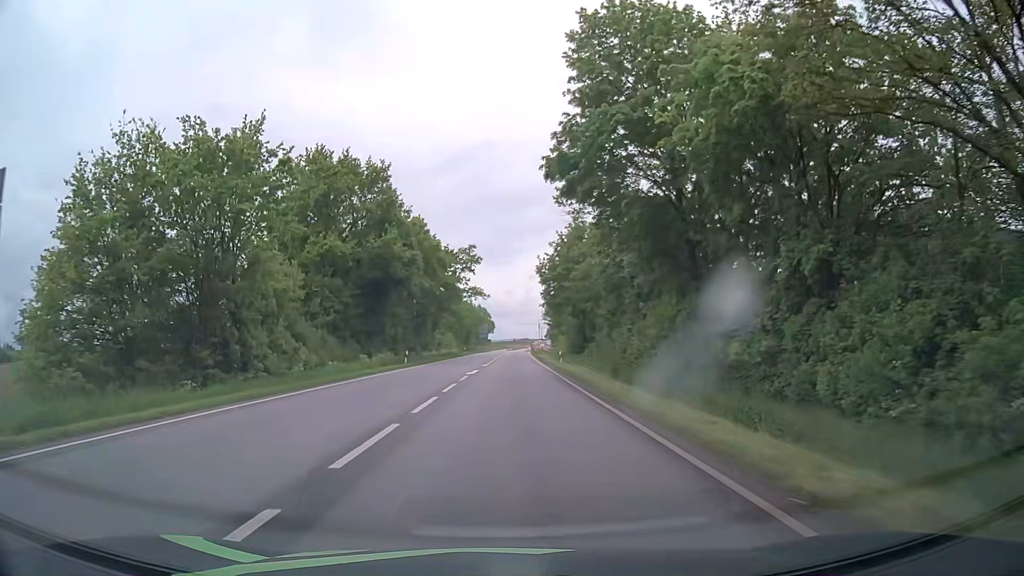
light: Day
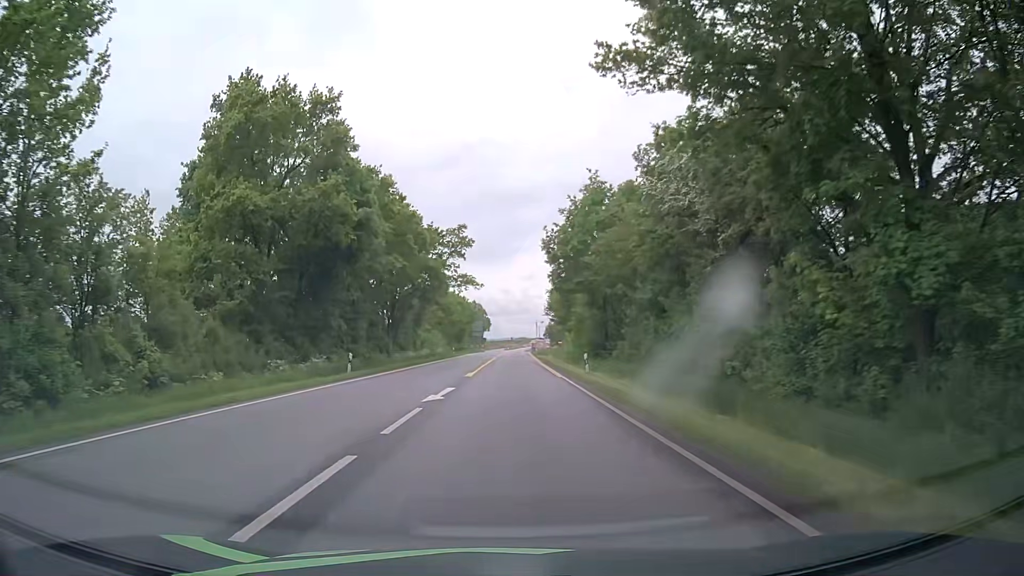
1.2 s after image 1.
(0.0, +15.2) m; 0°
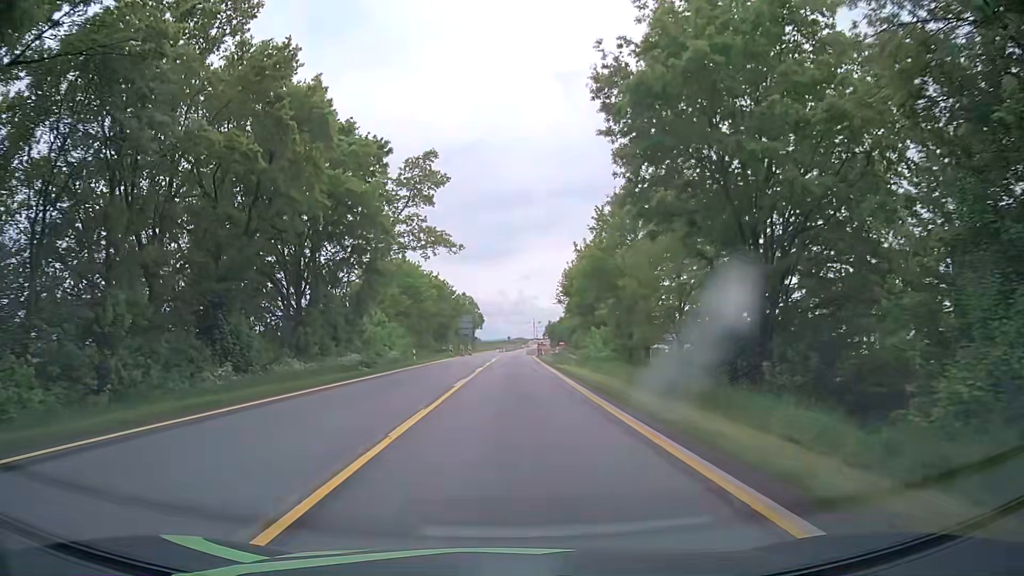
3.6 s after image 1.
(+0.4, +30.5) m; +1°
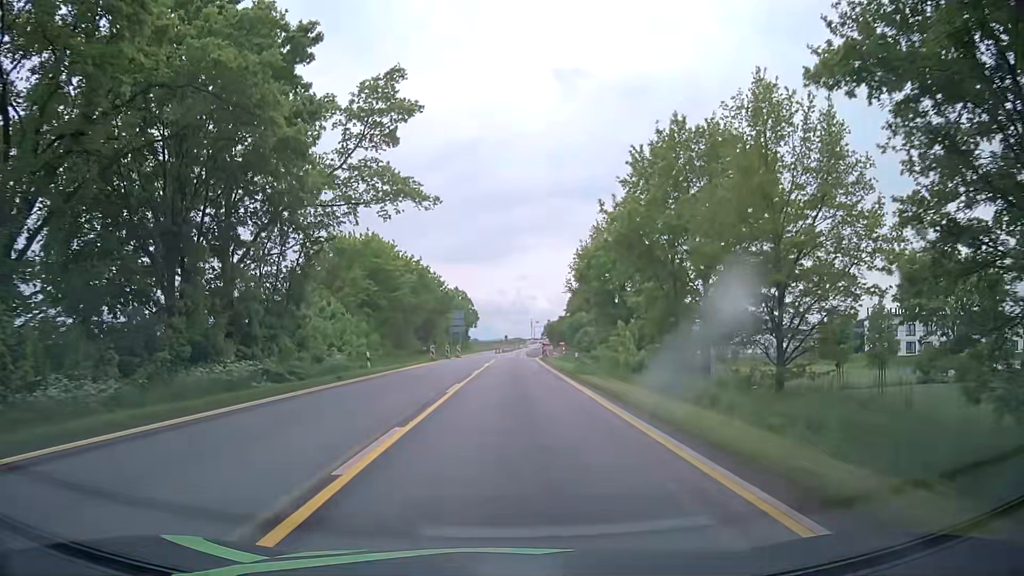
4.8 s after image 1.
(0.0, +15.2) m; 0°
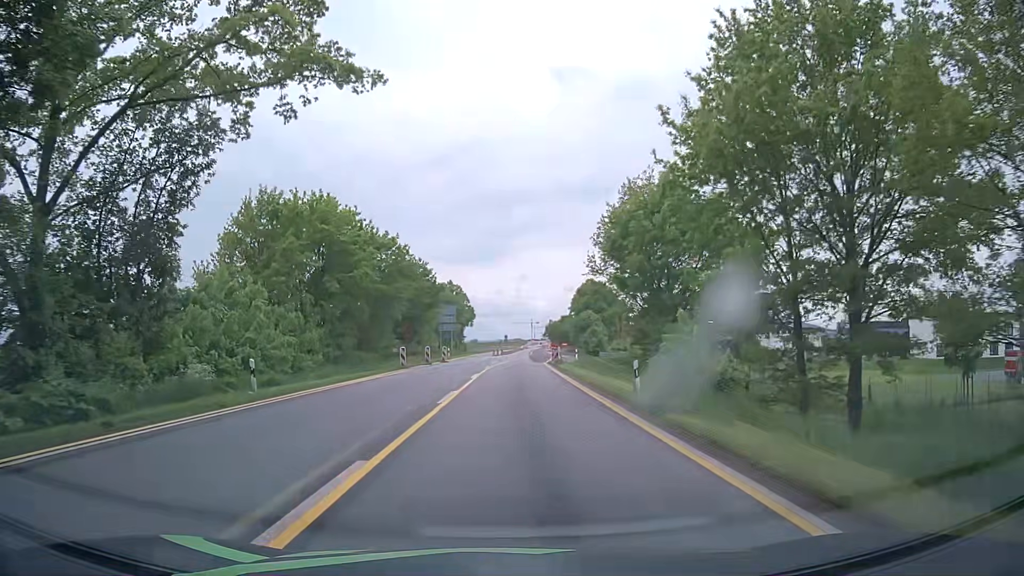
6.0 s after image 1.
(+0.1, +15.2) m; 0°
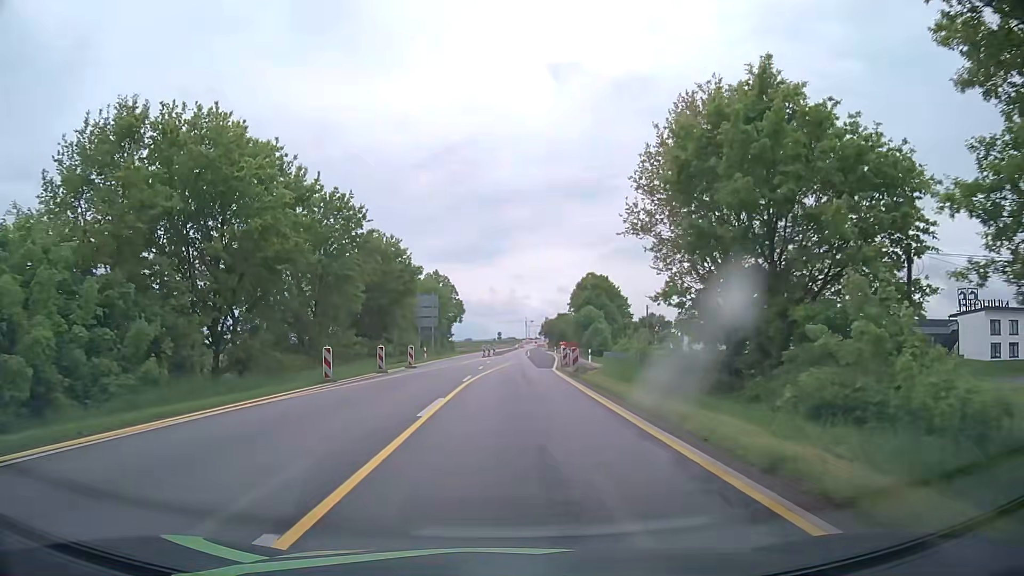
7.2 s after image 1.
(+0.1, +15.2) m; 0°
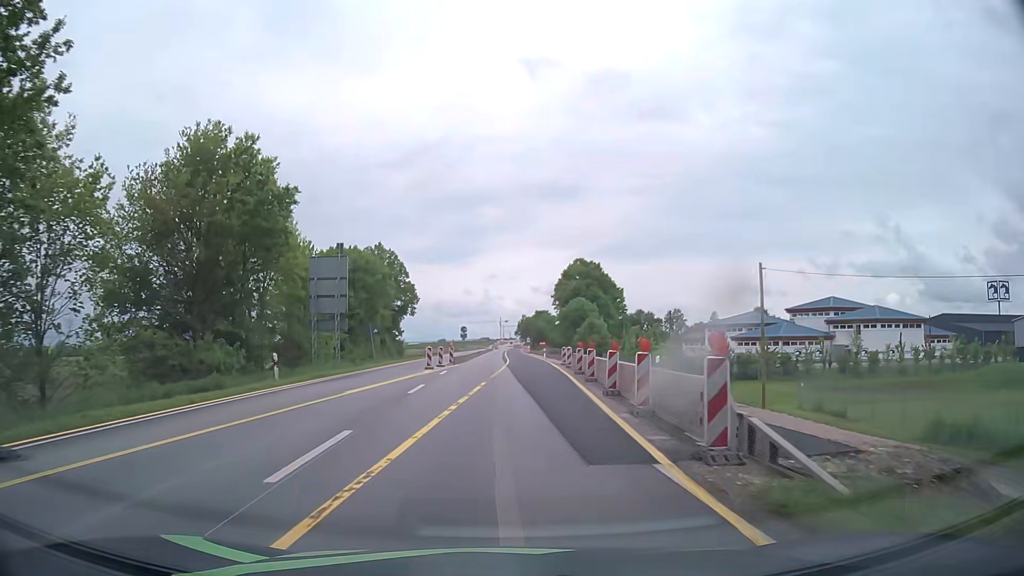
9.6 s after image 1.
(+0.8, +30.4) m; +3°
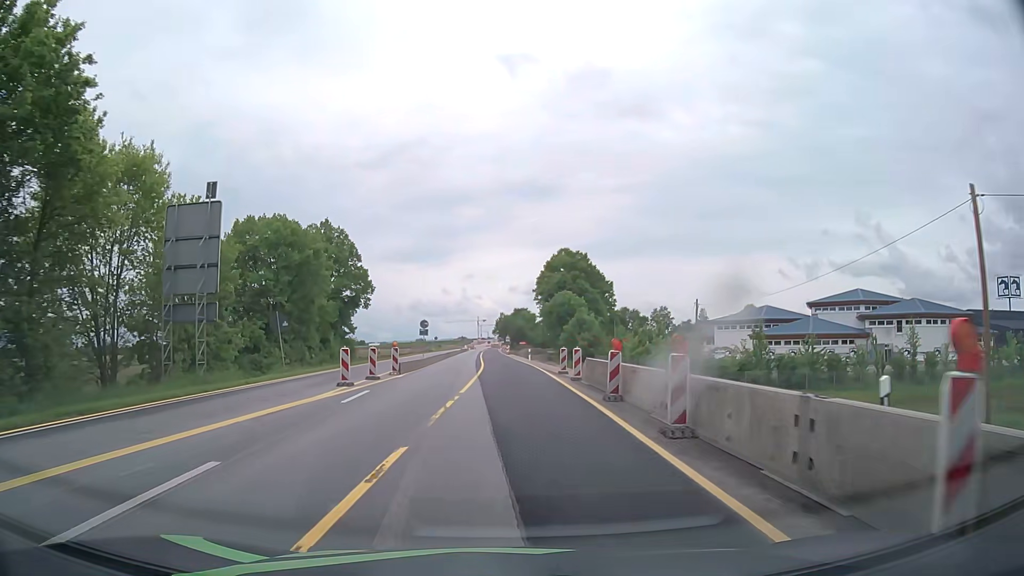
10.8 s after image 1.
(+0.1, +15.2) m; +2°
(0, +10) (0, +20) (0, +30) (0, +40) (0, +50) (-1, +60) (-1, +70) (-2, +80) (-2, +90) (-3, +100) m
